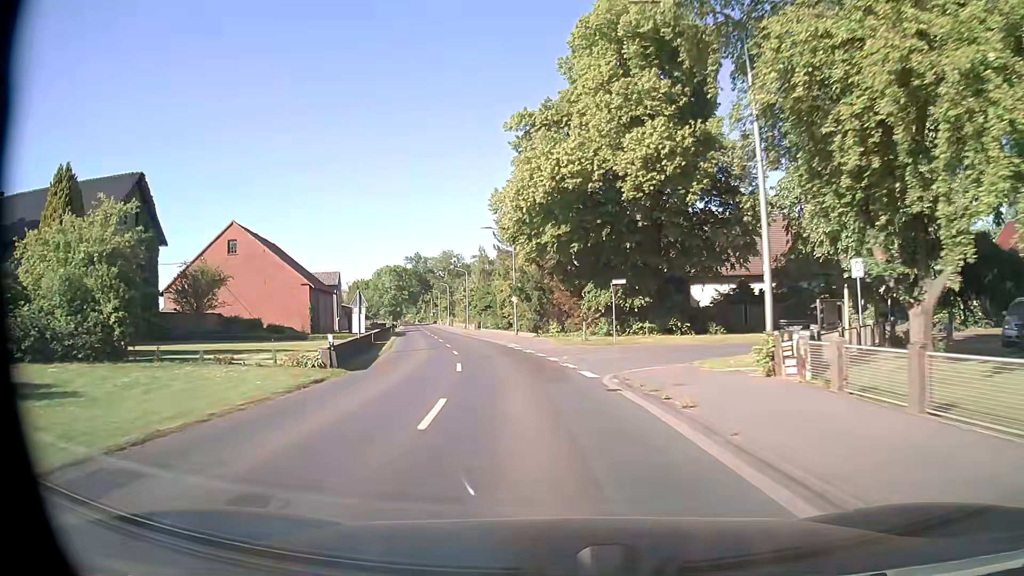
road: secondary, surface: asphalt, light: Day
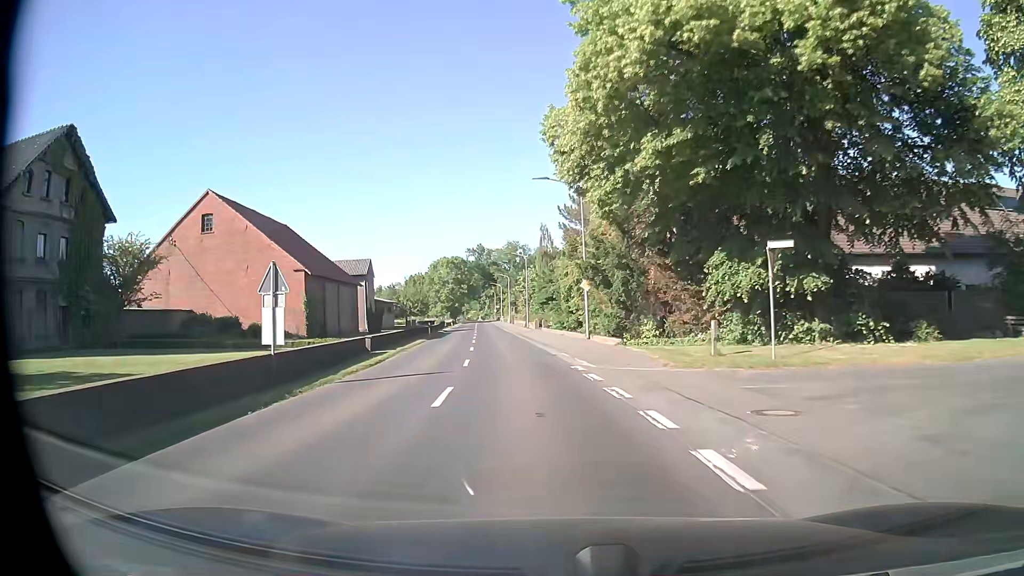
(-0.8, +16.0) m; -5°
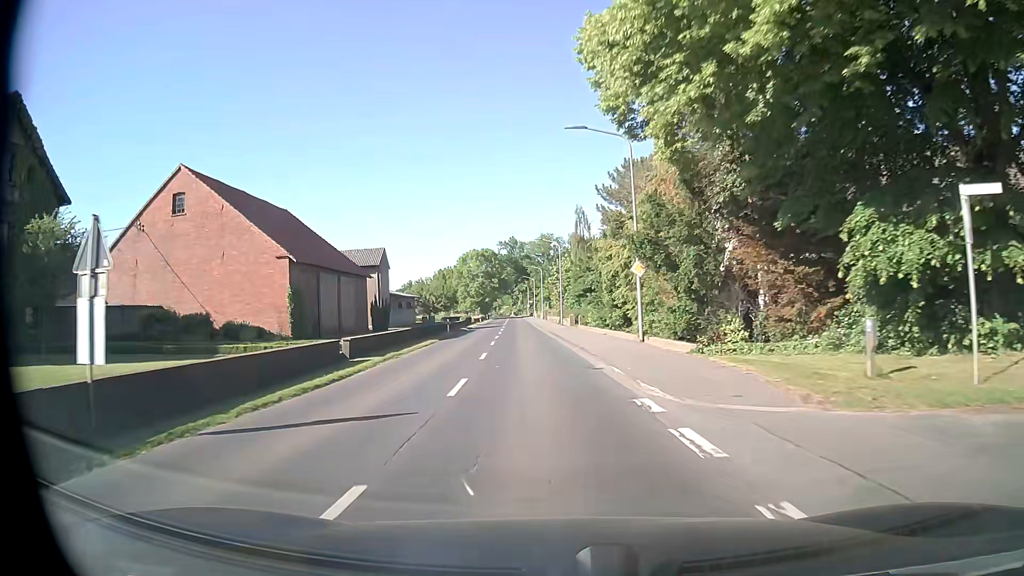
(-0.3, +8.0) m; -4°
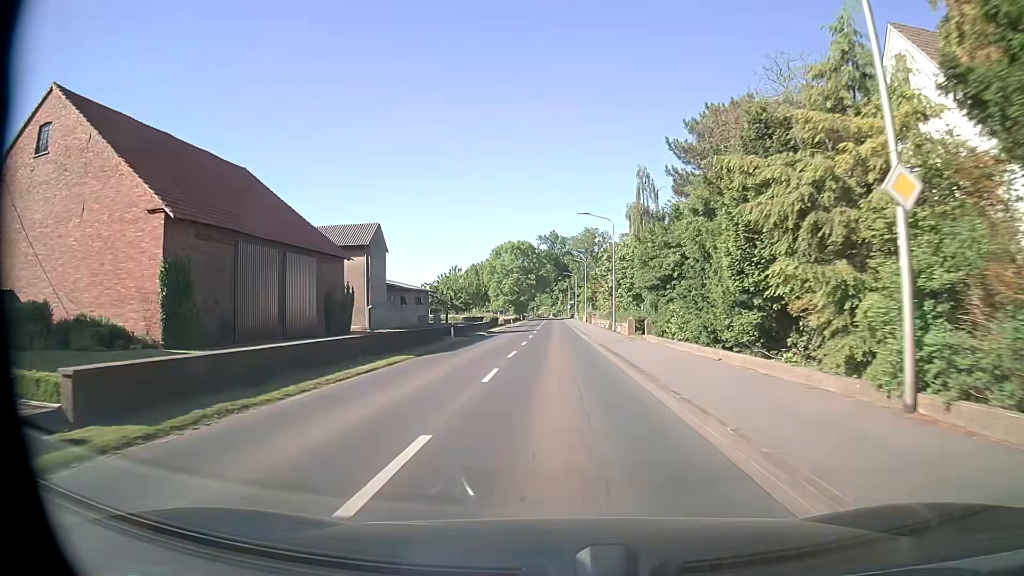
(-0.6, +16.0) m; -3°
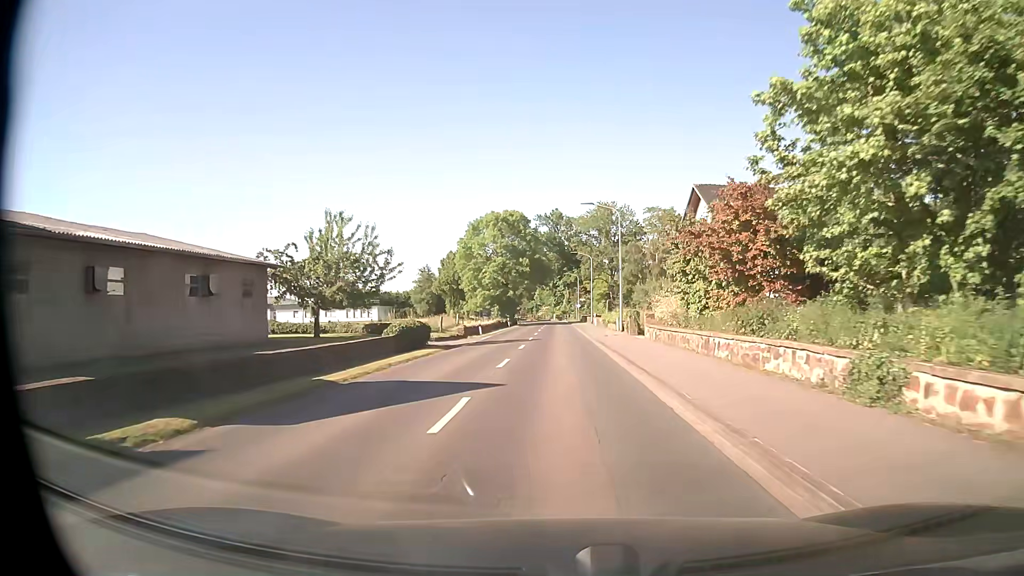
(-0.2, +39.8) m; -1°
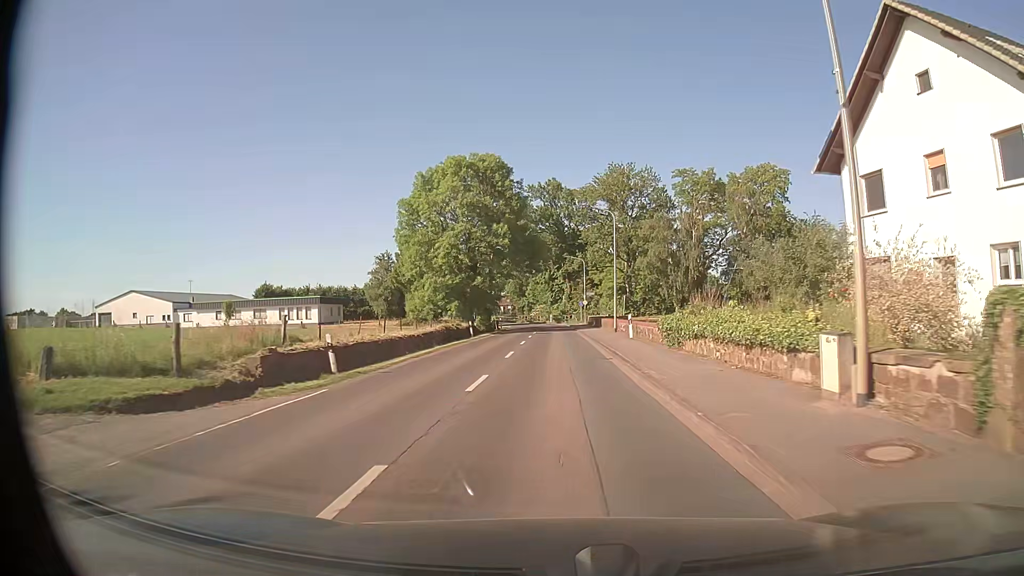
(+0.1, +31.7) m; 0°
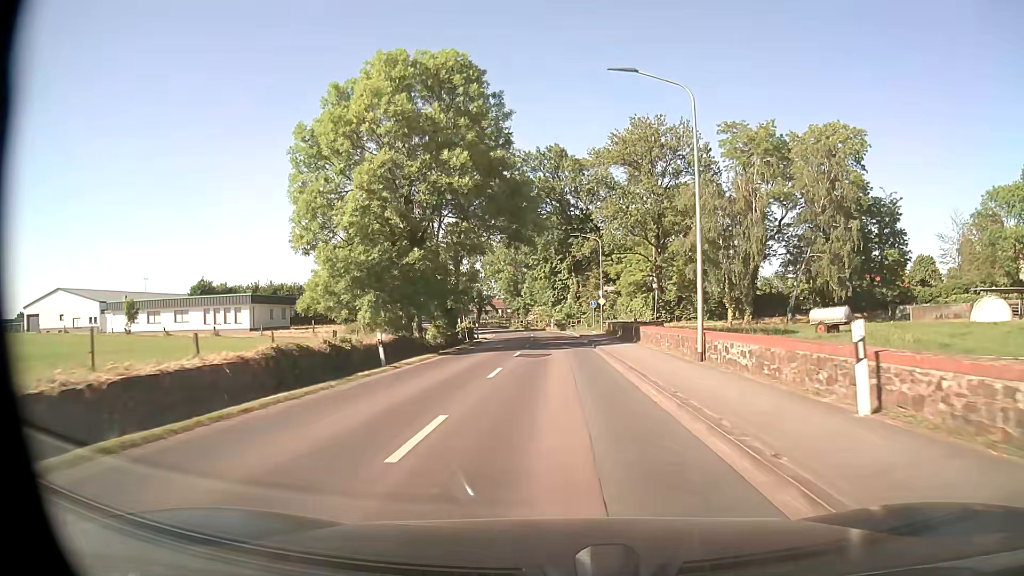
(0.0, +23.7) m; 0°
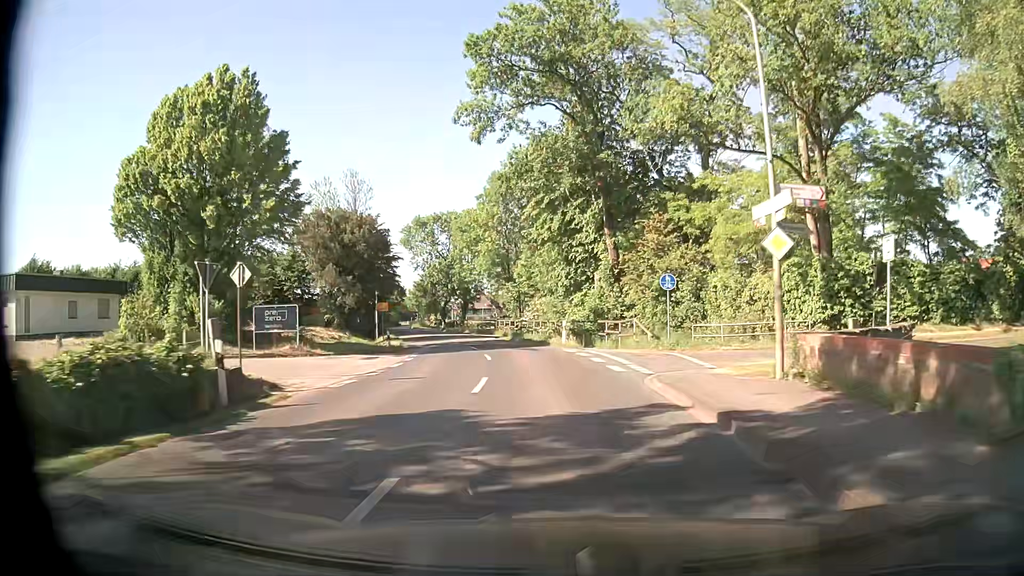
(-0.2, +39.5) m; -1°
(0, +10) (-1, +20) (-2, +30) (-4, +40) (-7, +49) (-10, +59) (-13, +68) (-16, +78) (-19, +87) (-23, +97) m
